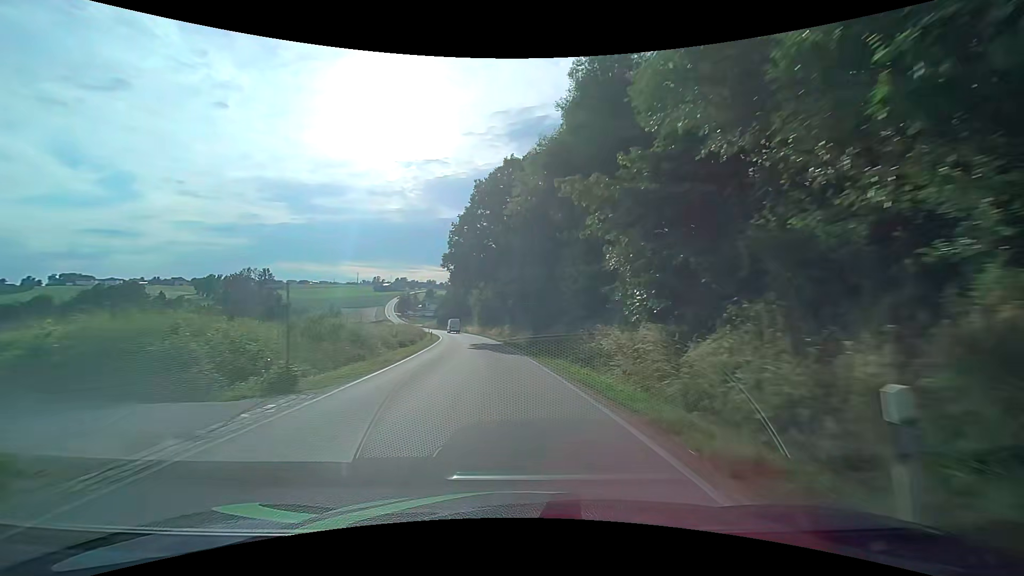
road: tertiary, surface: asphalt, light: Day
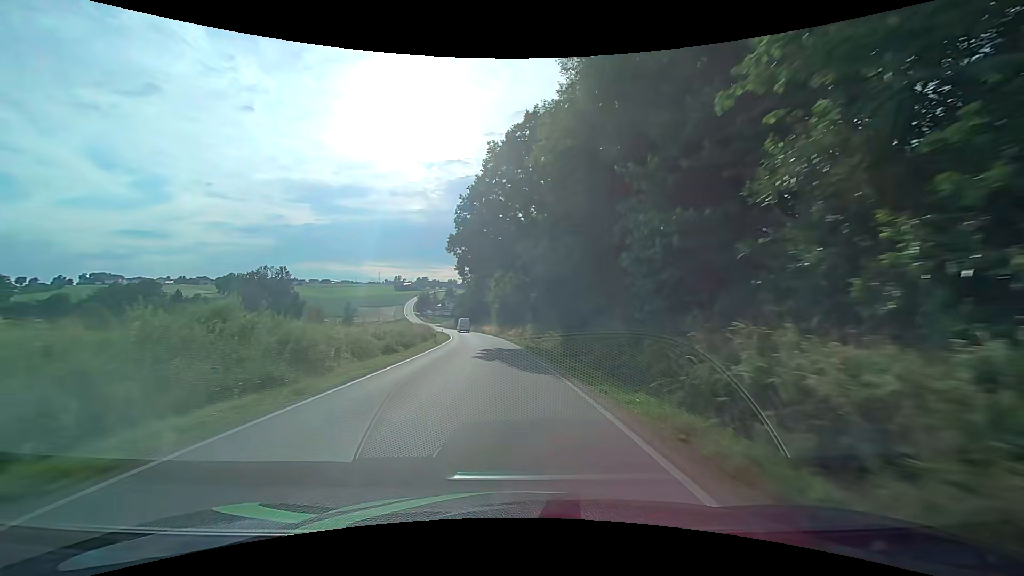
(-0.2, +10.4) m; -3°
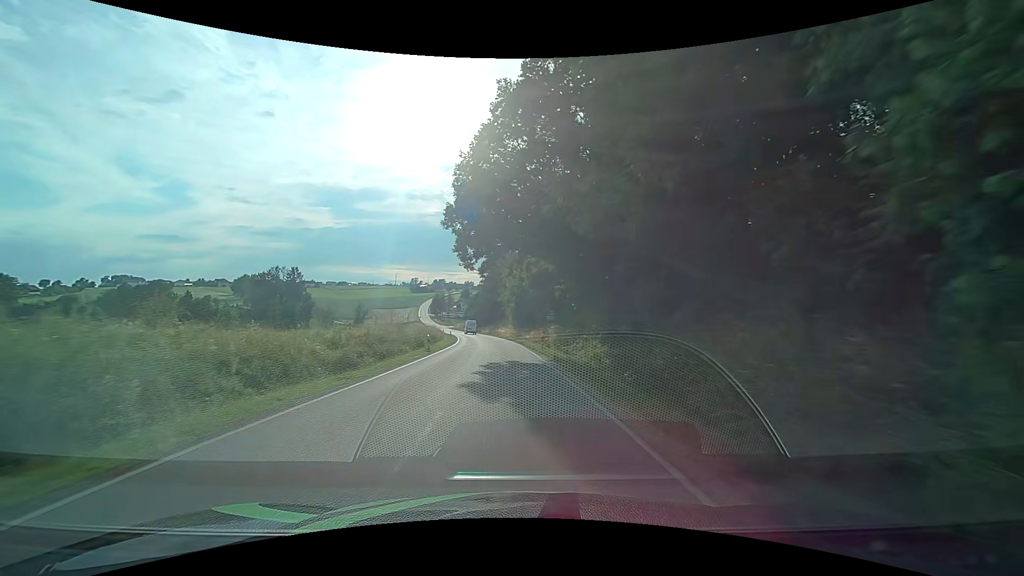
(-0.1, +10.4) m; -2°
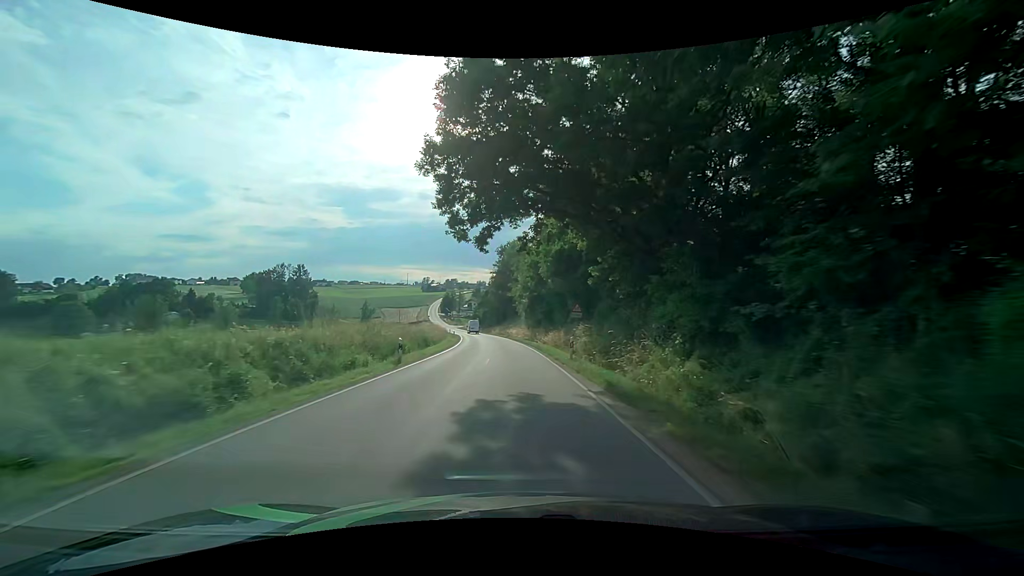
(0.0, +10.4) m; -1°
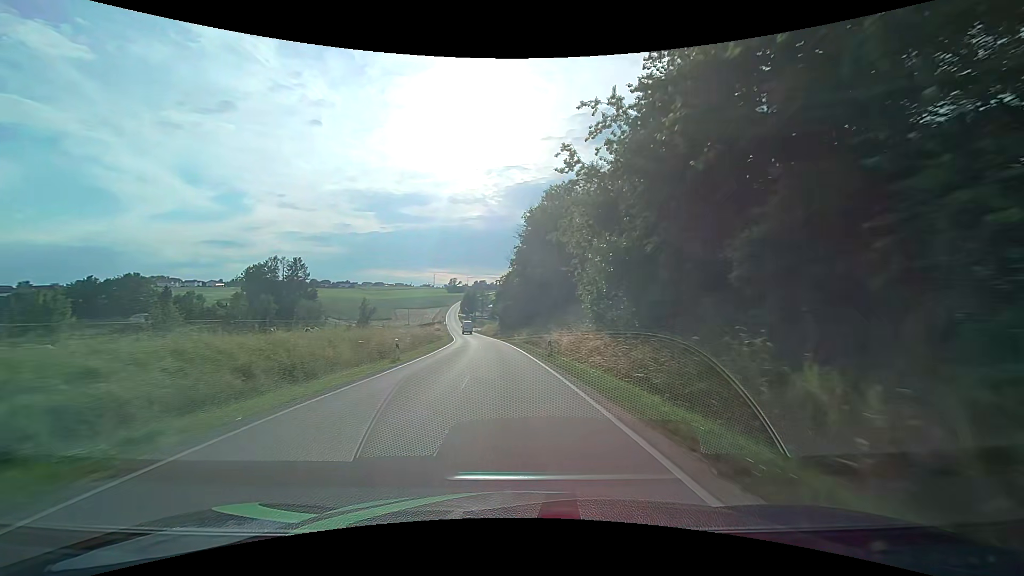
(-1.6, +43.6) m; -4°
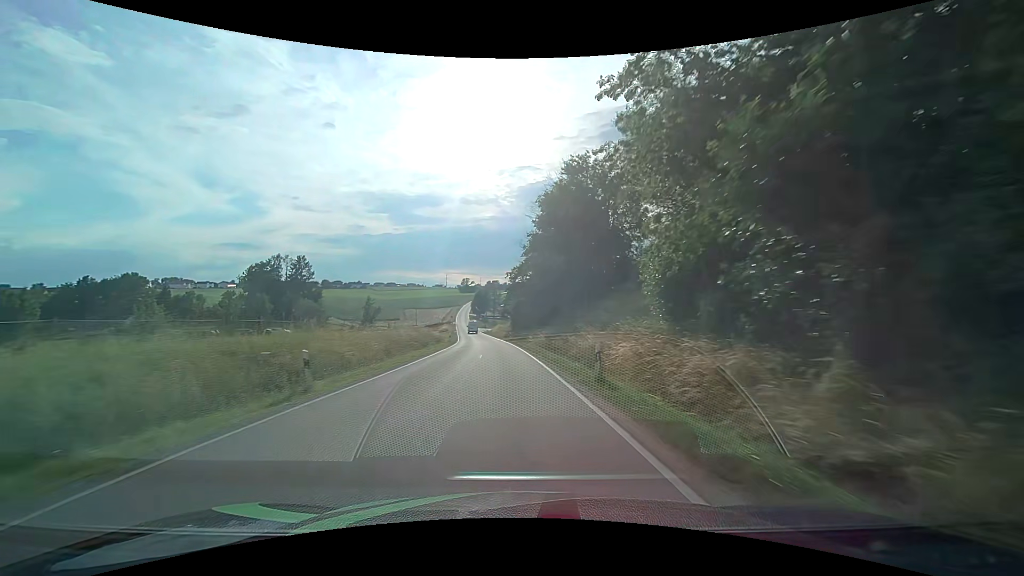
(-0.1, +11.4) m; -2°
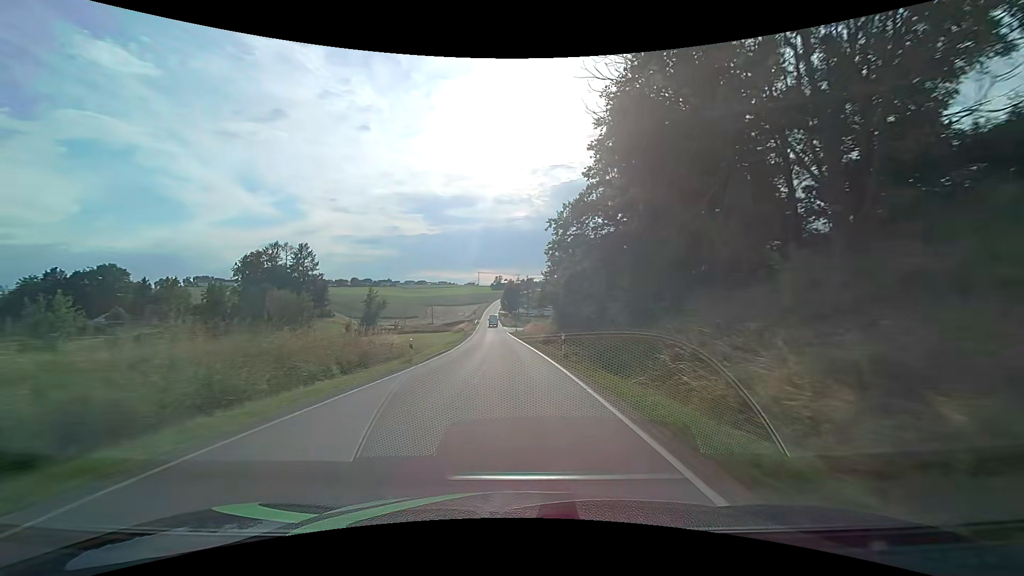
(-1.3, +35.4) m; -4°
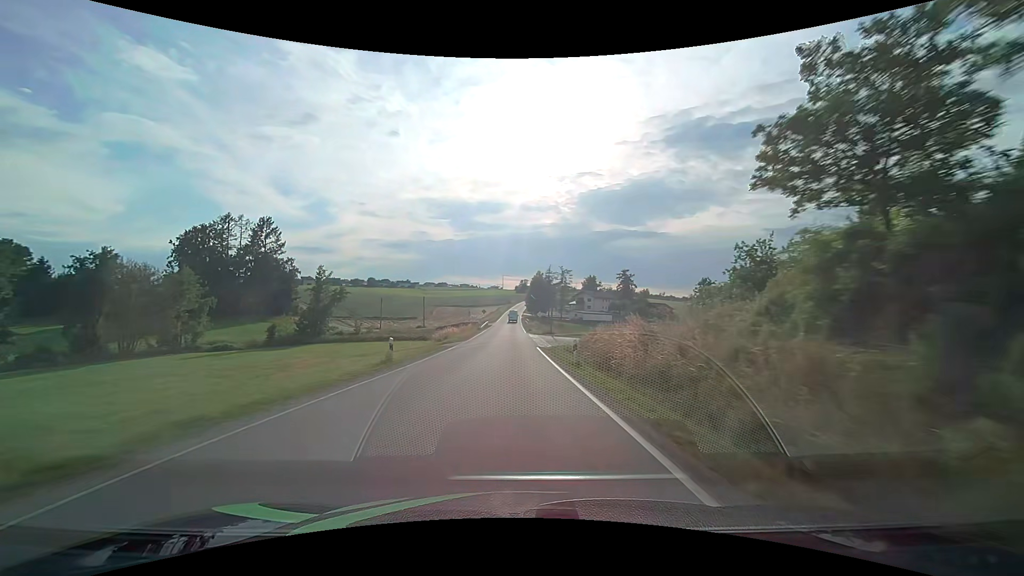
(-1.4, +49.6) m; -3°
(0, +10) (0, +20) (0, +30) (0, +40) (0, +50) (0, +60) (0, +70) (-1, +80) (-1, +90) (-1, +100) m
